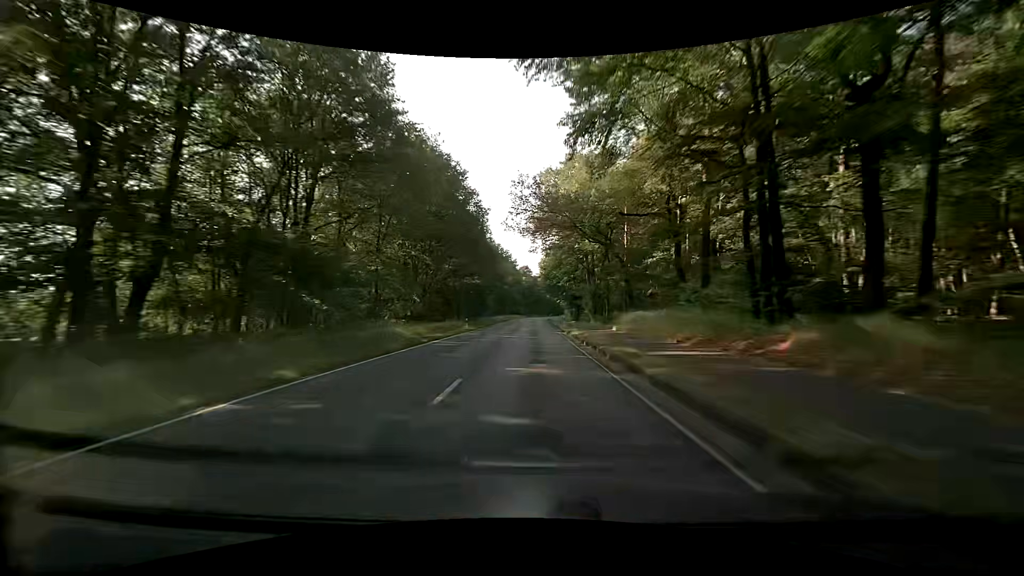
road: secondary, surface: asphalt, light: Day
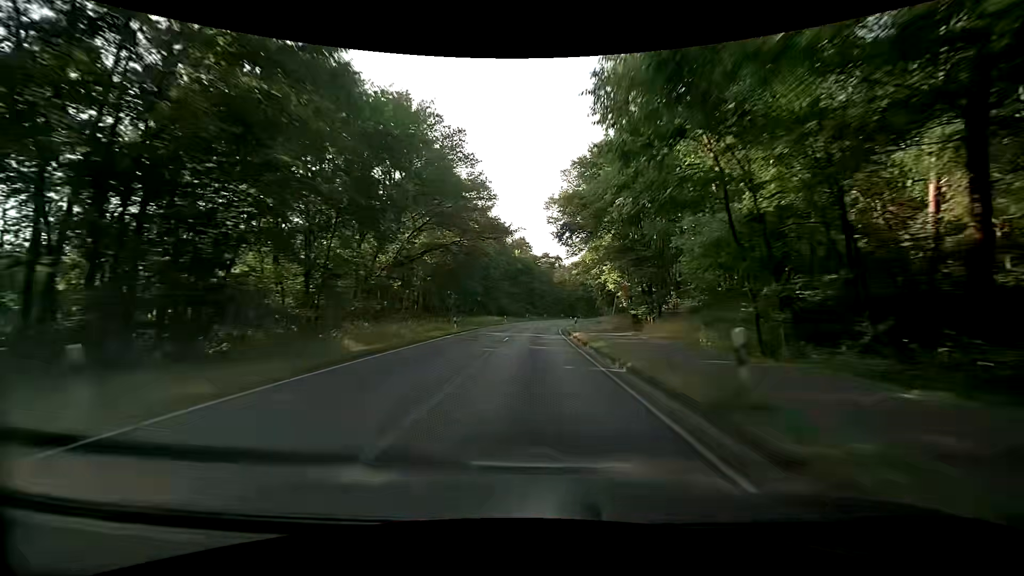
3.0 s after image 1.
(-0.5, +79.0) m; -1°
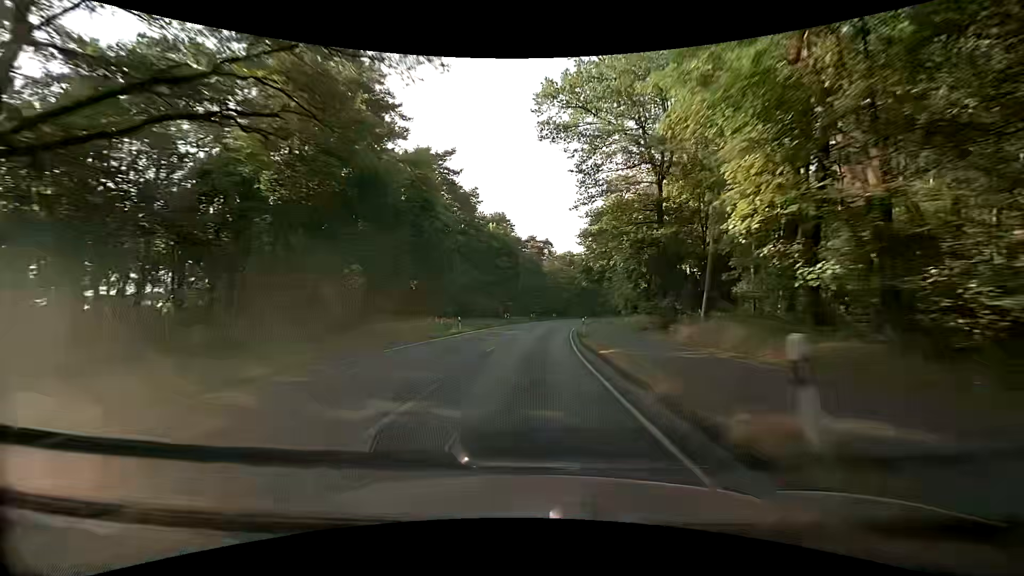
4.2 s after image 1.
(+0.5, +31.6) m; +2°
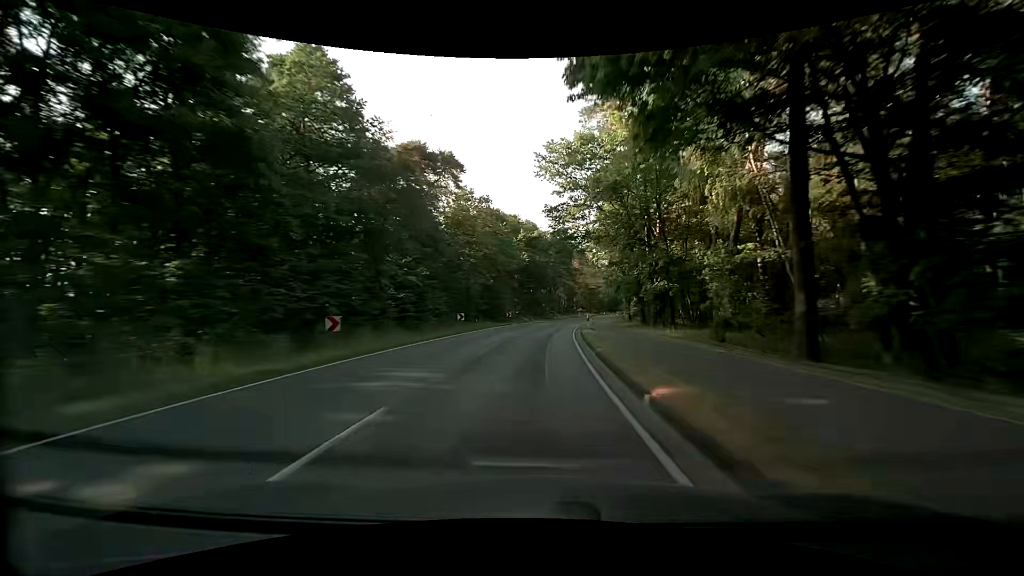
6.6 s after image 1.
(+3.7, +63.1) m; +8°
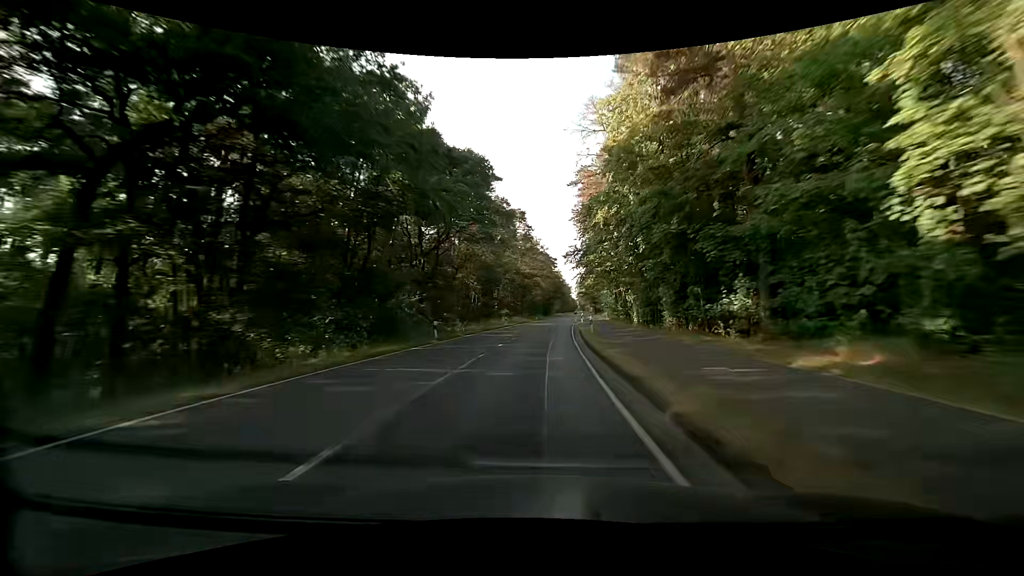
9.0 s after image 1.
(+4.1, +63.0) m; +9°
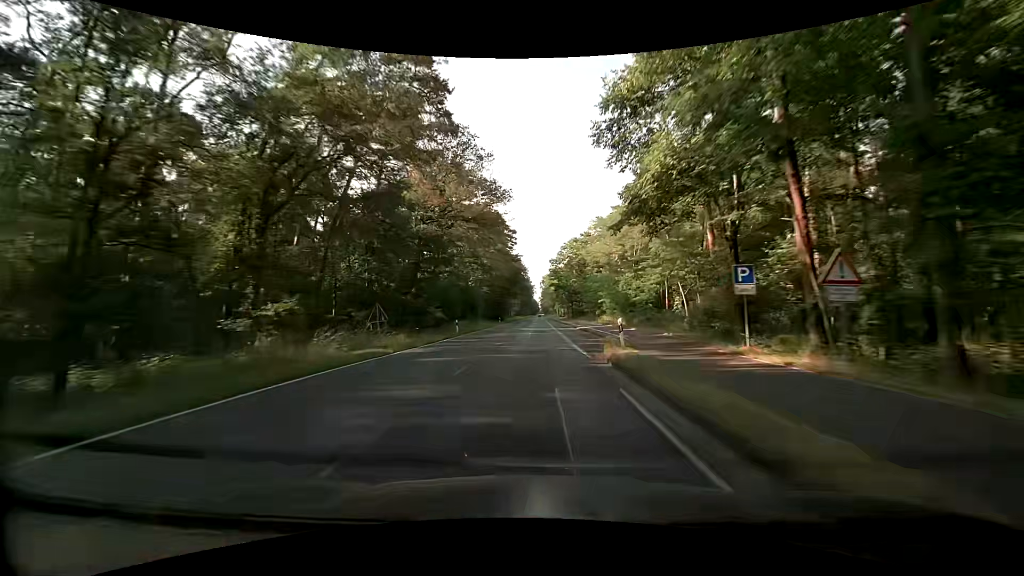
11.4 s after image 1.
(+3.5, +63.1) m; +5°
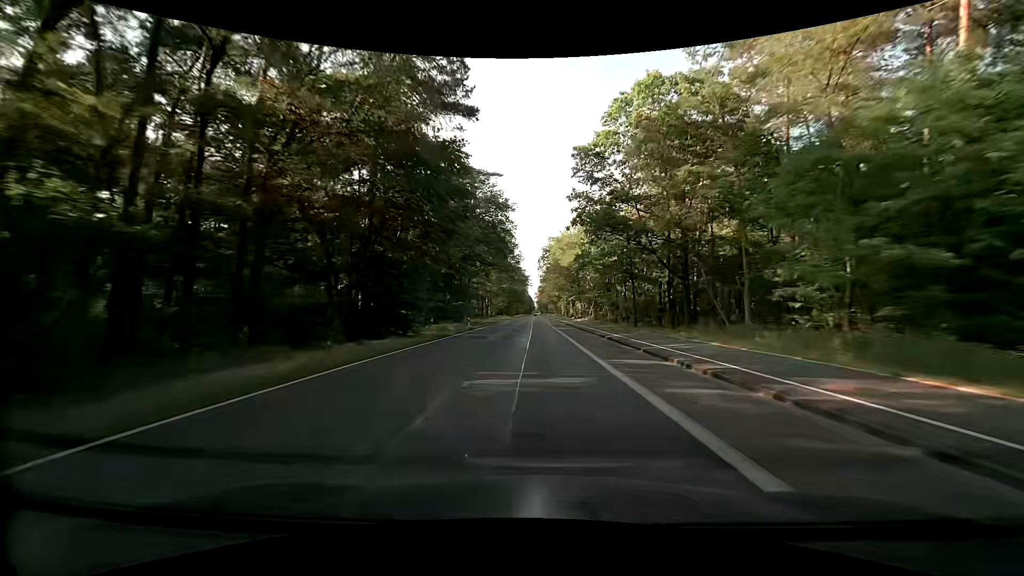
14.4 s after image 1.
(+0.3, +79.0) m; 0°
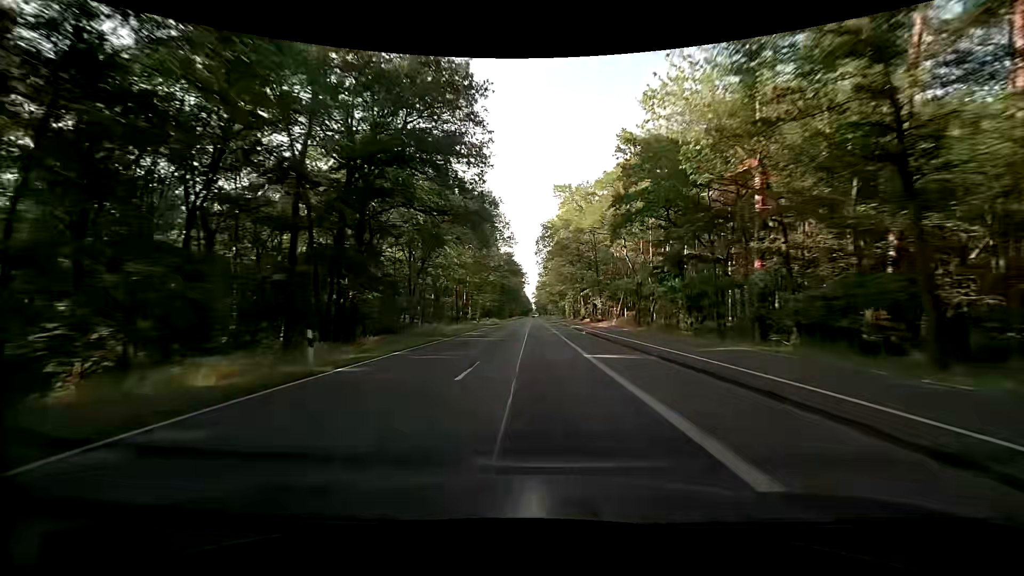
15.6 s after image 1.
(+0.2, +31.6) m; 0°
(0, +10) (0, +20) (0, +30) (0, +40) (0, +50) (0, +60) (0, +70) (0, +80) (0, +90) (0, +100) m
